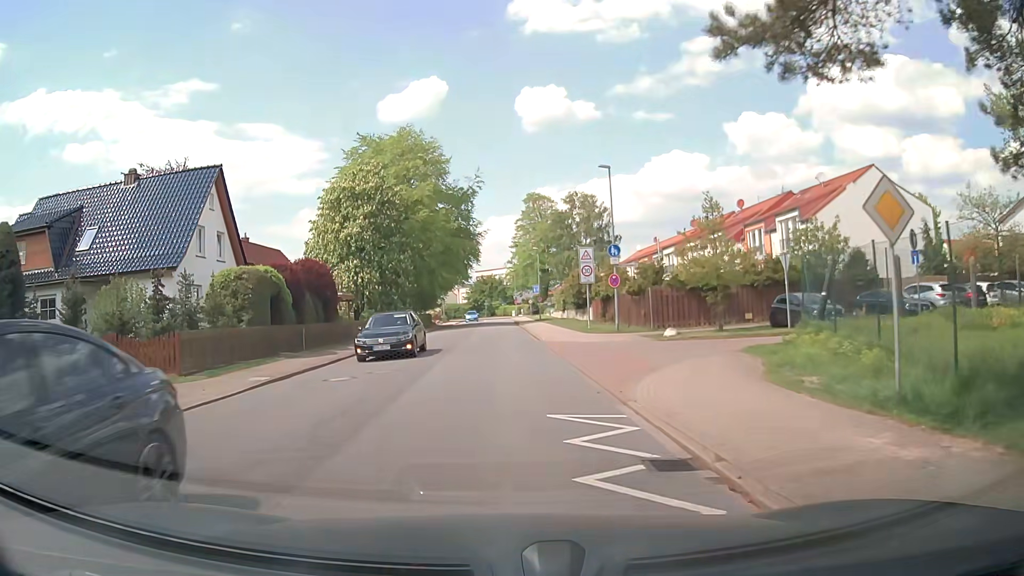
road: unclassified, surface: asphalt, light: Day
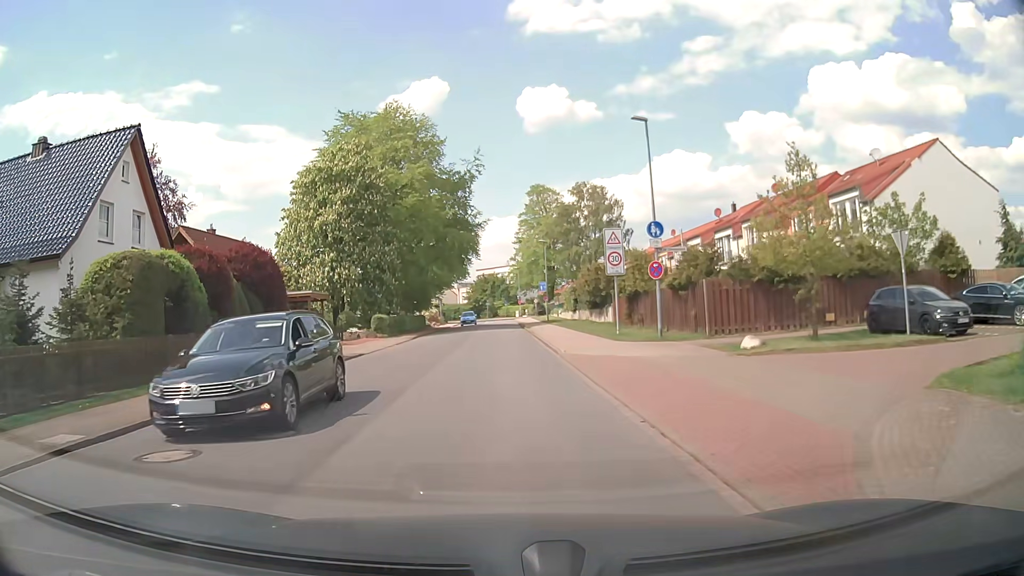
(+0.1, +8.1) m; 0°
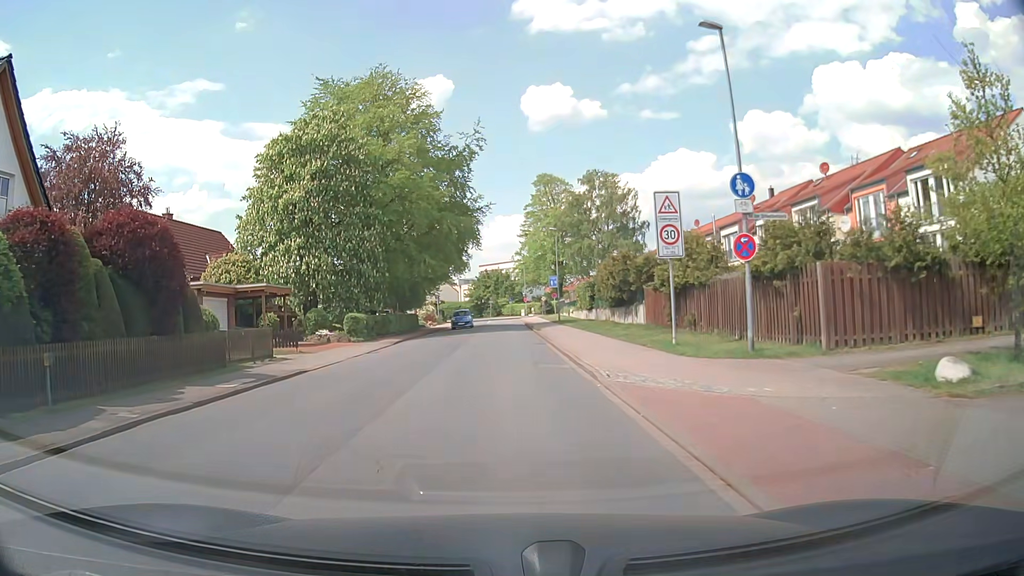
(0.0, +8.3) m; 0°
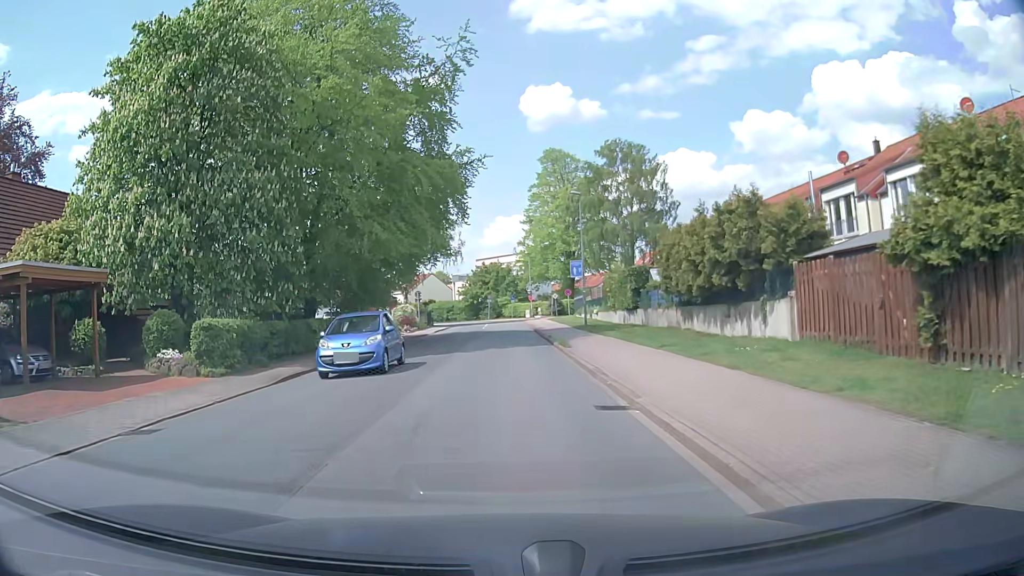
(-0.1, +17.4) m; 0°
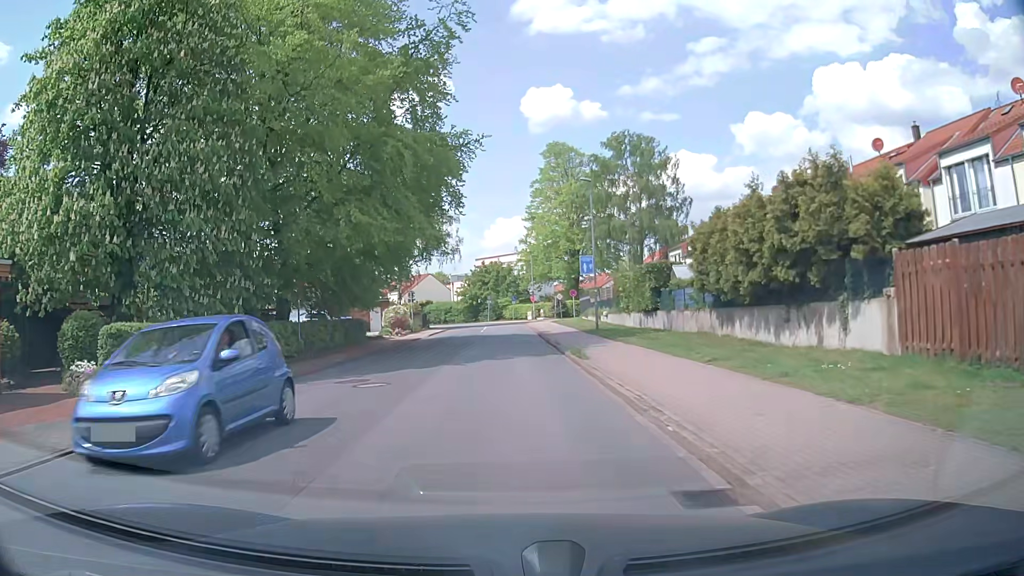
(0.0, +4.5) m; 0°
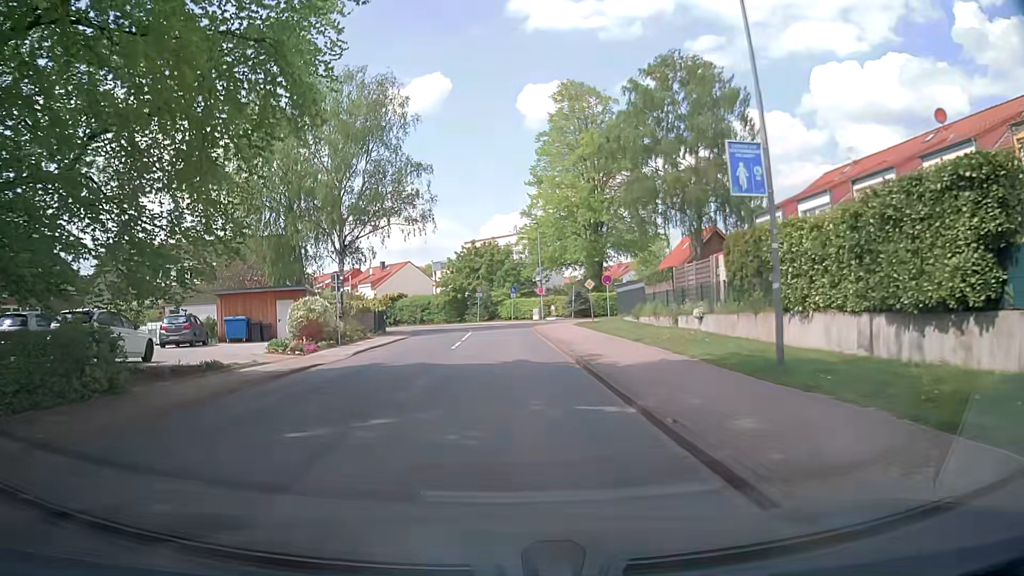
(0.0, +22.6) m; 0°
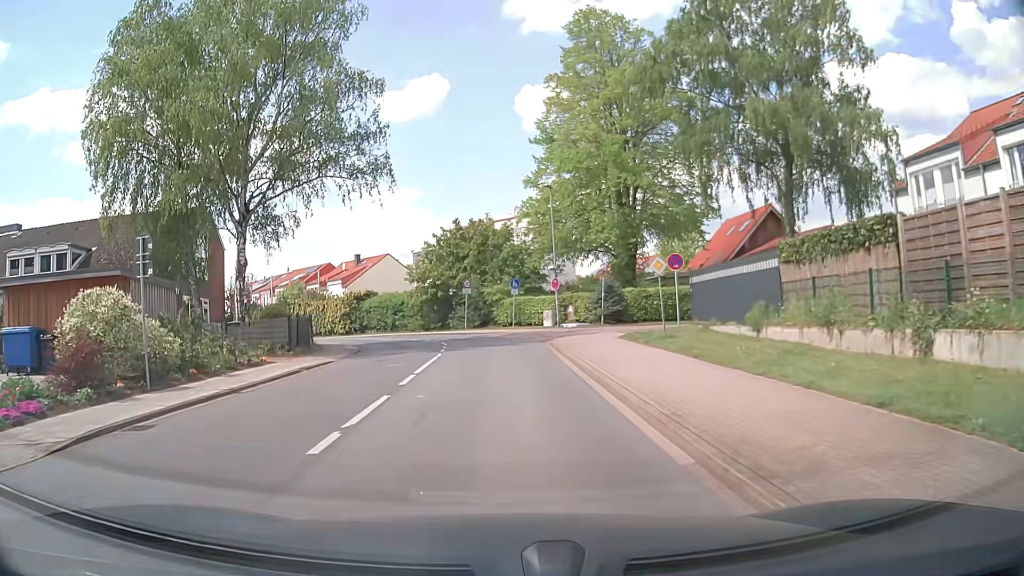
(0.0, +16.6) m; -1°
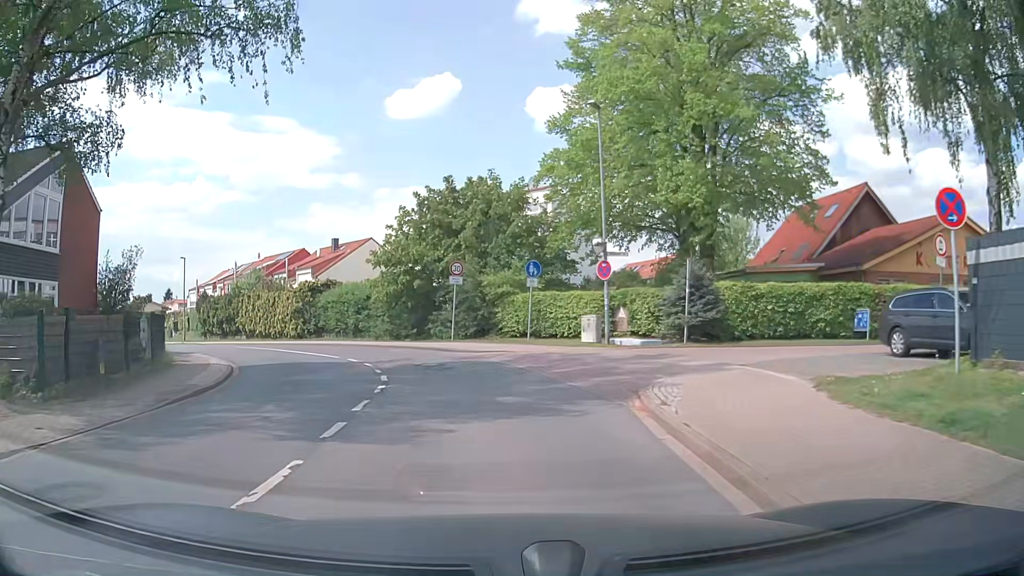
(-0.1, +15.5) m; 0°
(0, +10) (-2, +20) (-8, +28) (-14, +36) (-21, +43) (-28, +50) (-35, +57) (-42, +64) (-49, +72) (-56, +79) m
